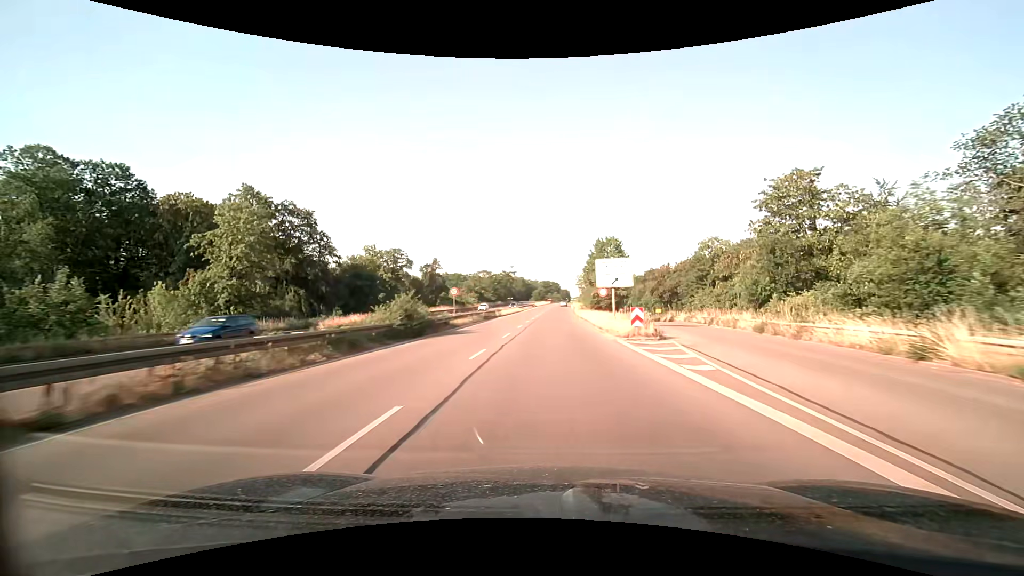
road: trunk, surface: asphalt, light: Day
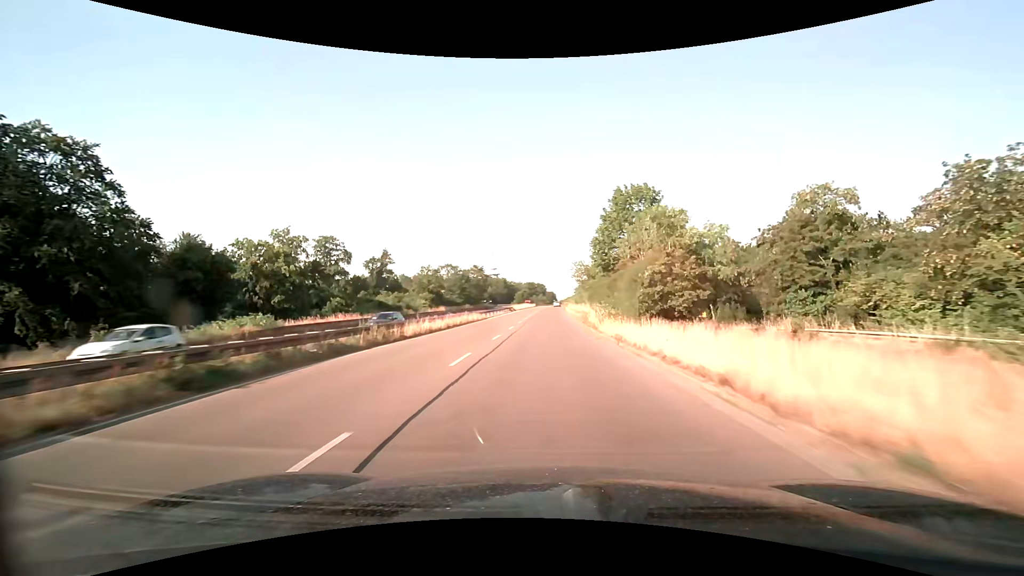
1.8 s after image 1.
(+0.7, +37.6) m; +2°
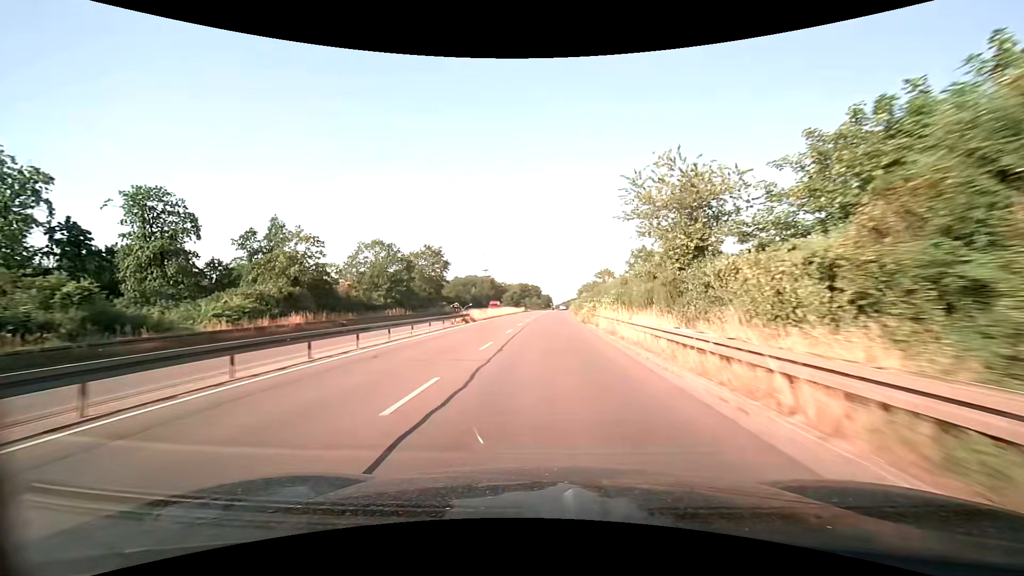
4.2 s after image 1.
(+0.3, +50.2) m; +1°
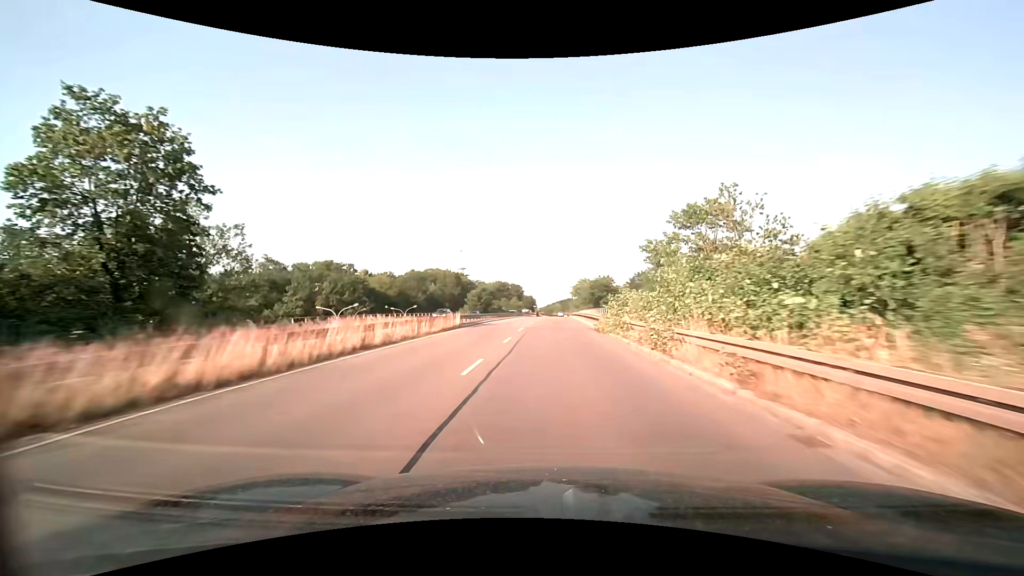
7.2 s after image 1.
(+0.7, +59.9) m; +2°
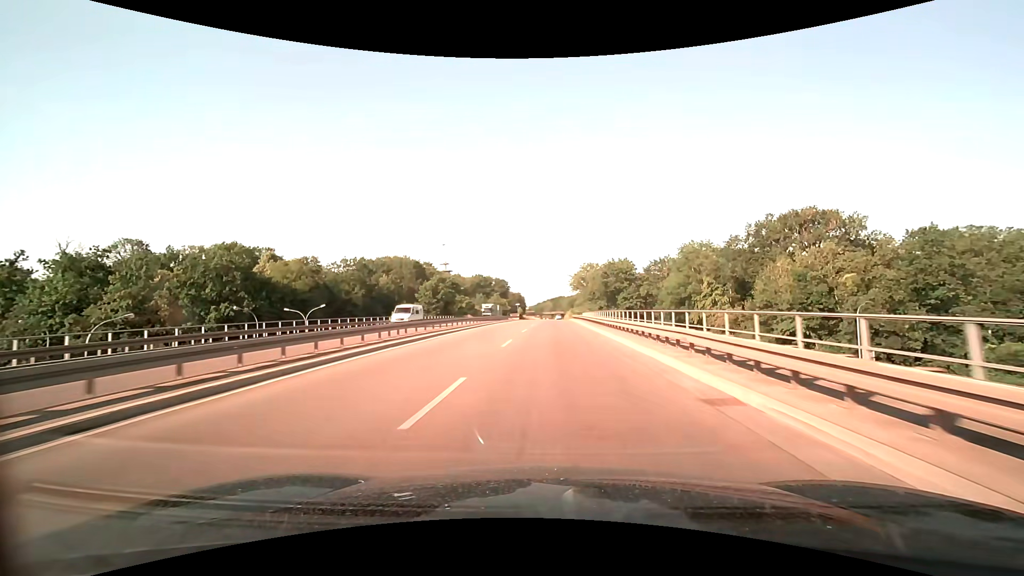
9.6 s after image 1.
(+0.8, +46.1) m; +1°
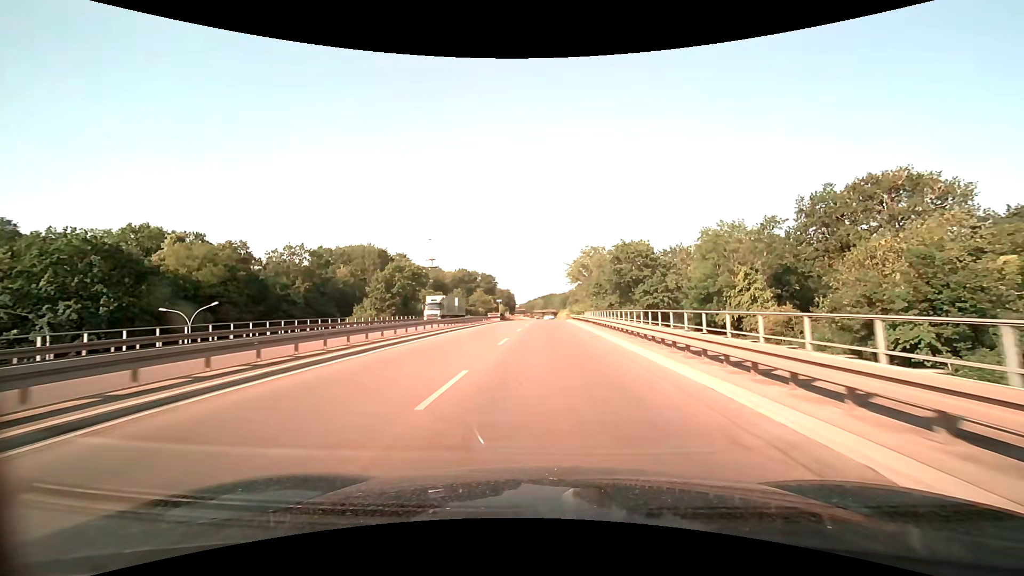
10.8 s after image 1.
(+0.2, +23.0) m; +1°
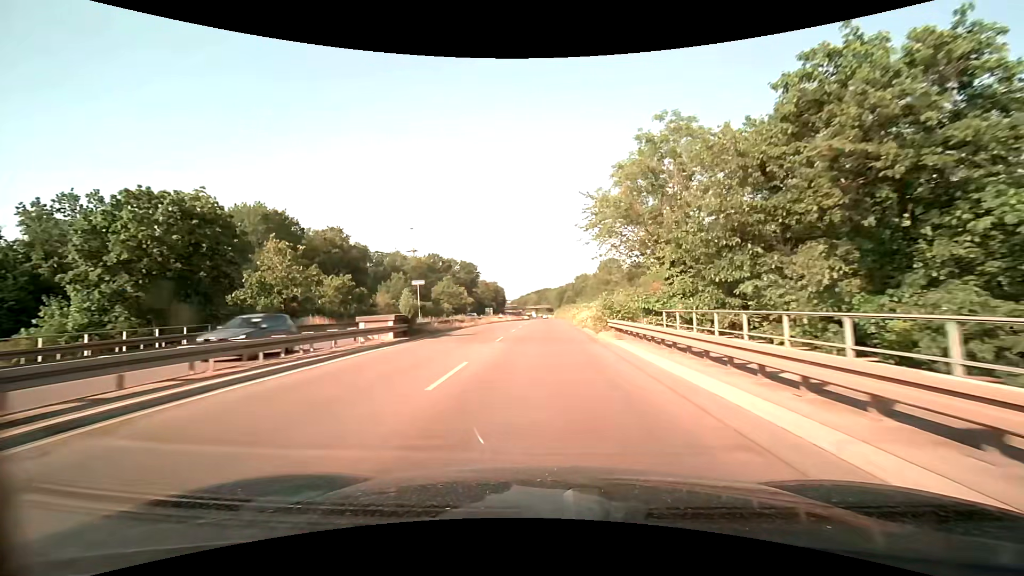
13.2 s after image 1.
(+0.2, +46.3) m; +1°
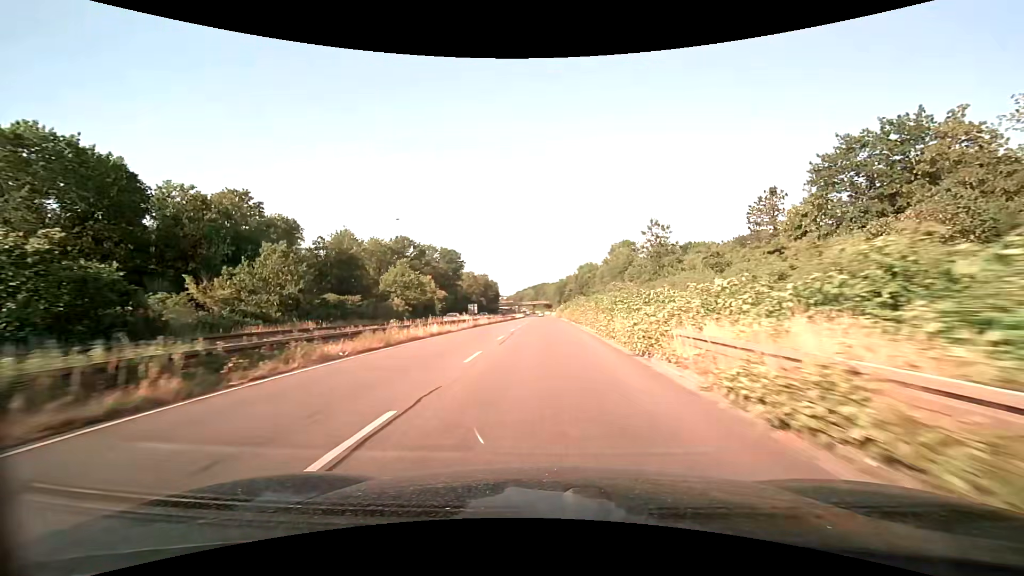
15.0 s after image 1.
(+0.1, +35.0) m; 0°
(0, +10) (0, +20) (0, +30) (0, +40) (0, +50) (0, +60) (0, +70) (0, +80) (0, +90) (0, +100) m
